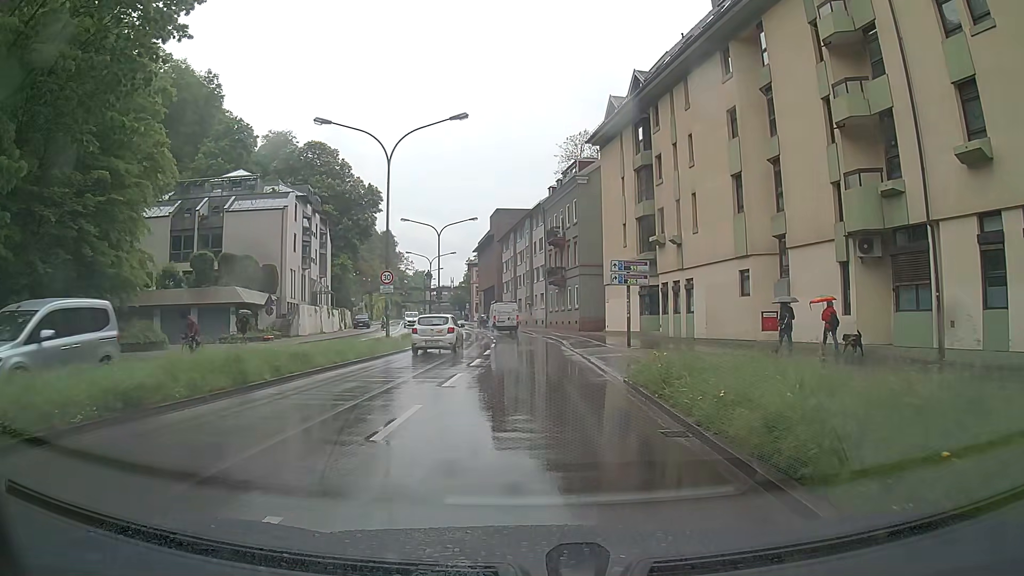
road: primary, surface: asphalt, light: Day
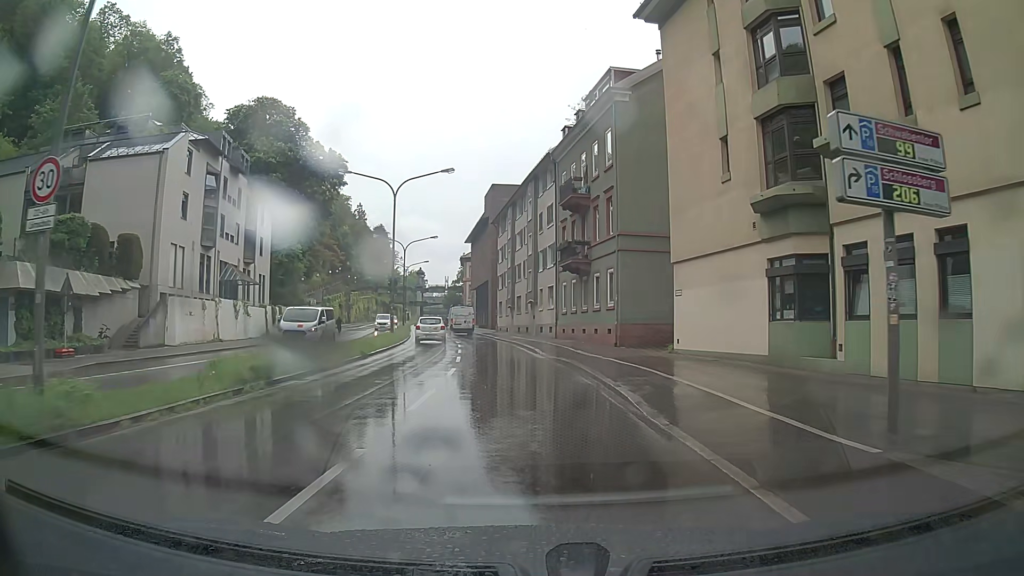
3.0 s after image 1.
(-0.4, +21.6) m; -2°
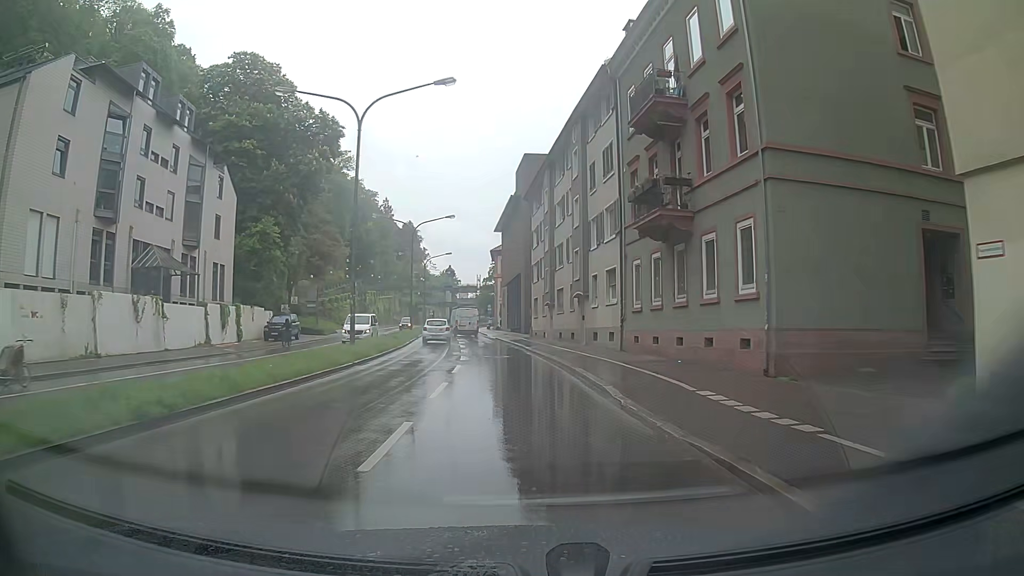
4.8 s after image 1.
(-0.4, +16.1) m; -3°
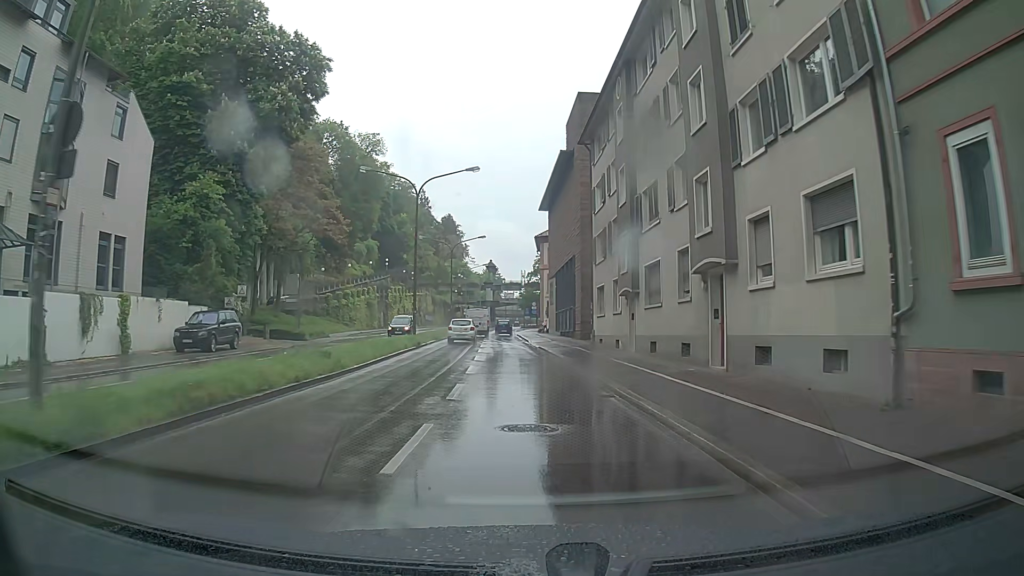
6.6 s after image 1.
(-0.6, +18.3) m; -4°
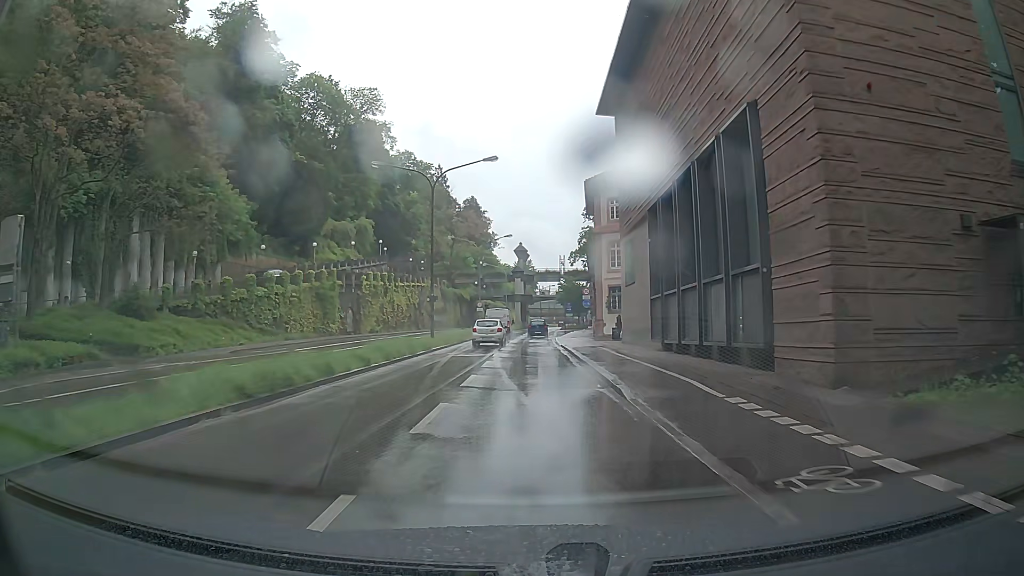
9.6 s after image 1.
(-0.8, +34.2) m; -3°
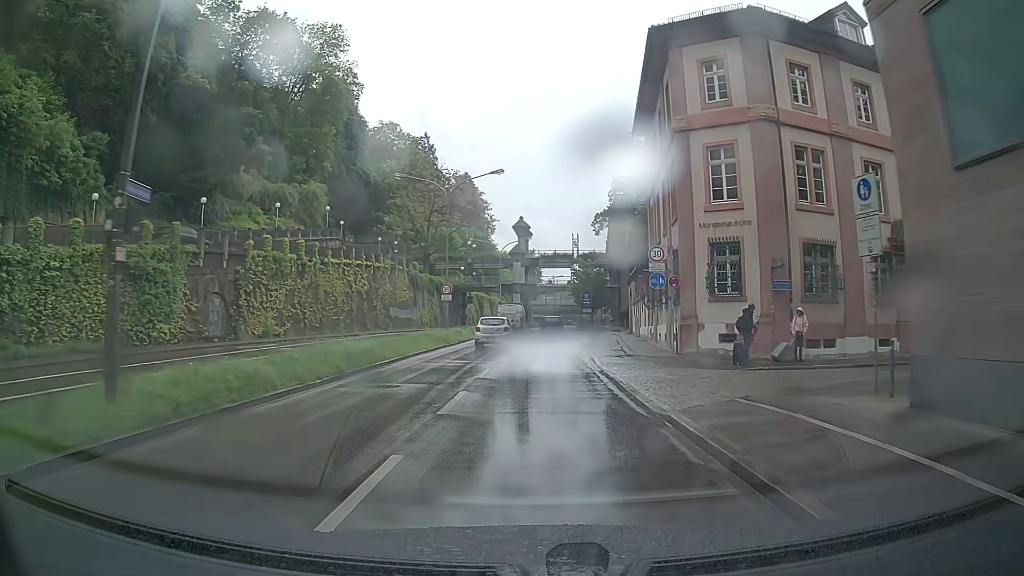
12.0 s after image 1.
(0.0, +28.6) m; -1°
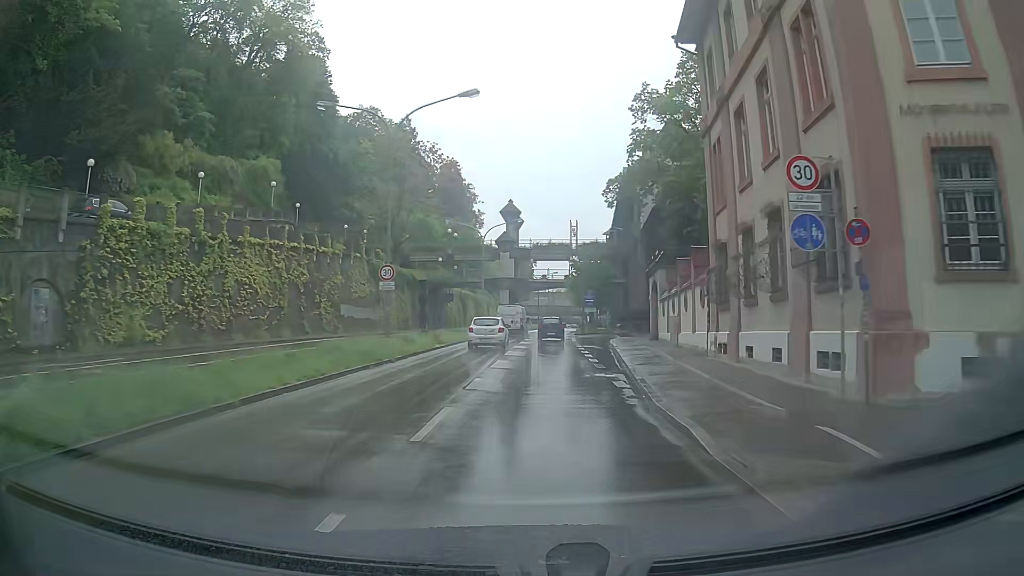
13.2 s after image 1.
(+0.1, +14.2) m; +1°
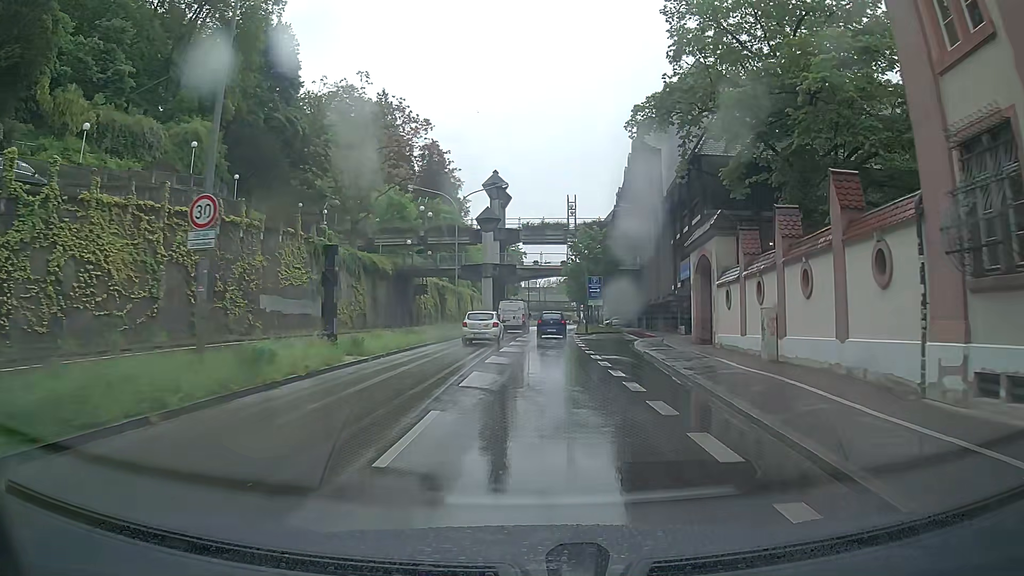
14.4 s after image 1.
(0.0, +13.9) m; 0°
(0, +10) (0, +20) (0, +30) (+1, +40) (+2, +50) (+2, +60) (+3, +70) (+4, +80) (+4, +90) (+5, +100) m
